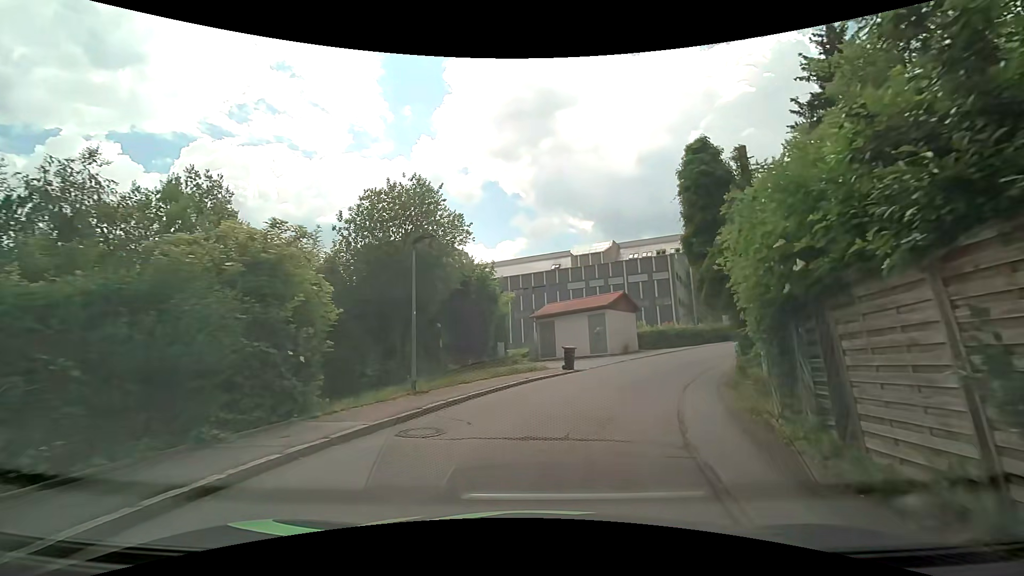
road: residential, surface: asphalt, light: Day
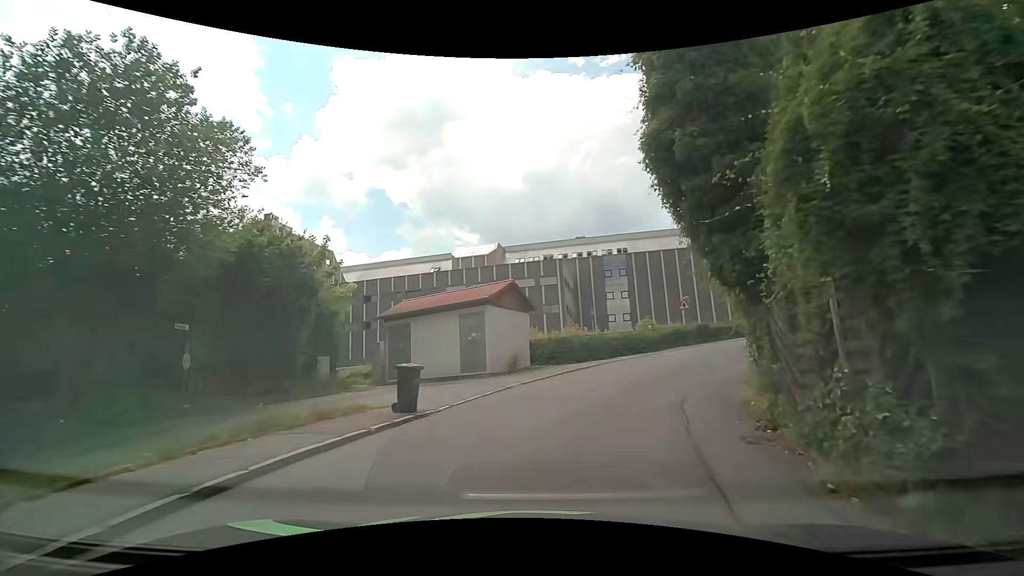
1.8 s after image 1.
(+1.2, +10.2) m; +13°
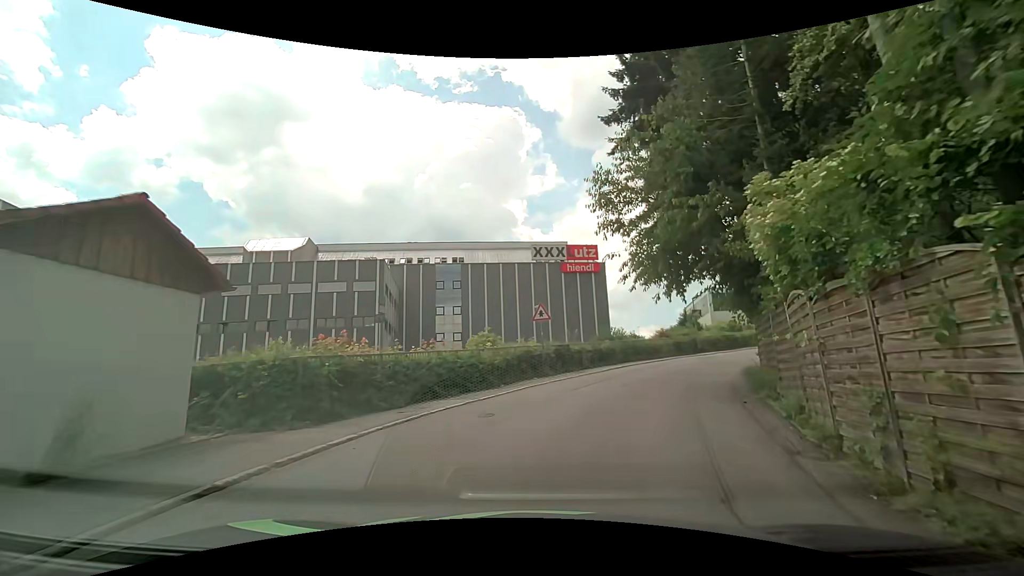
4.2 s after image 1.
(+1.8, +12.3) m; +18°
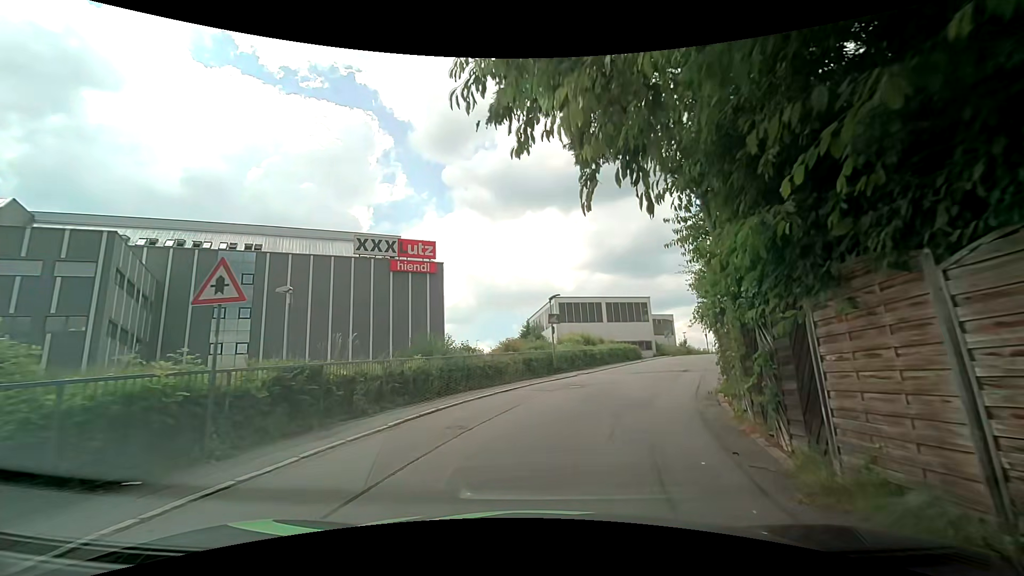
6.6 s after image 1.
(+2.2, +11.8) m; +18°
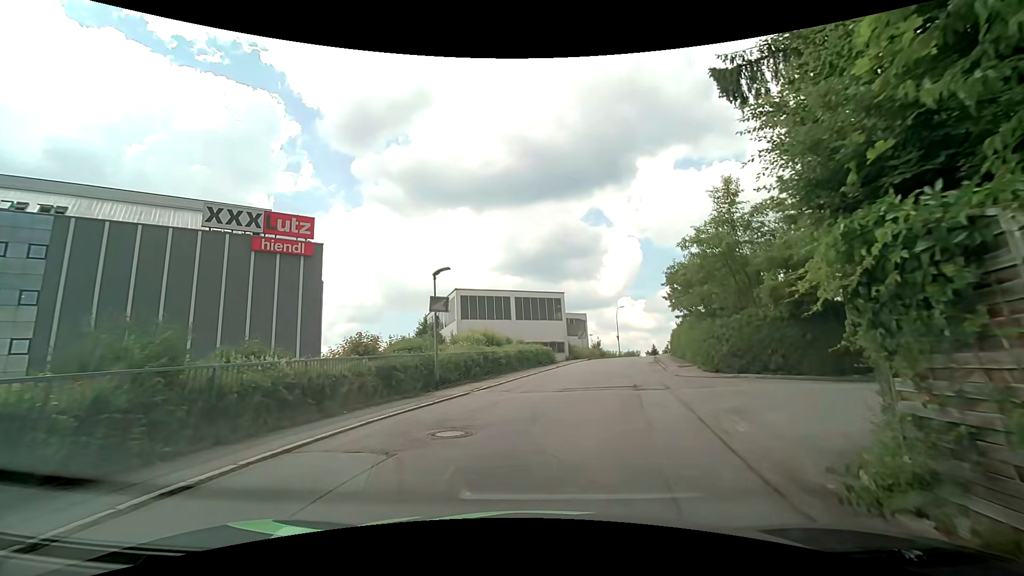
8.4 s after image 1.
(+1.0, +8.8) m; +11°
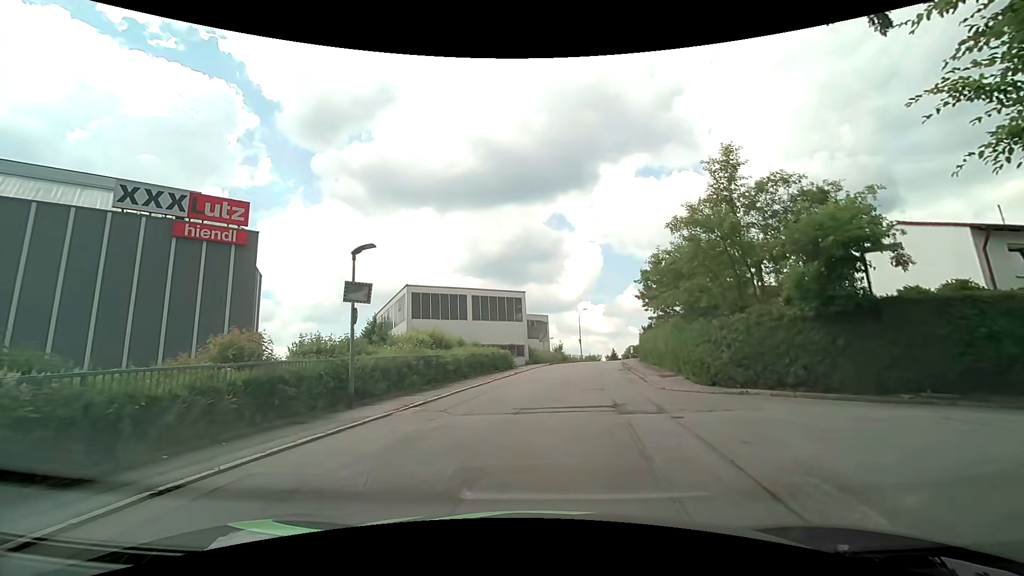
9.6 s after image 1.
(+0.2, +3.8) m; +5°
